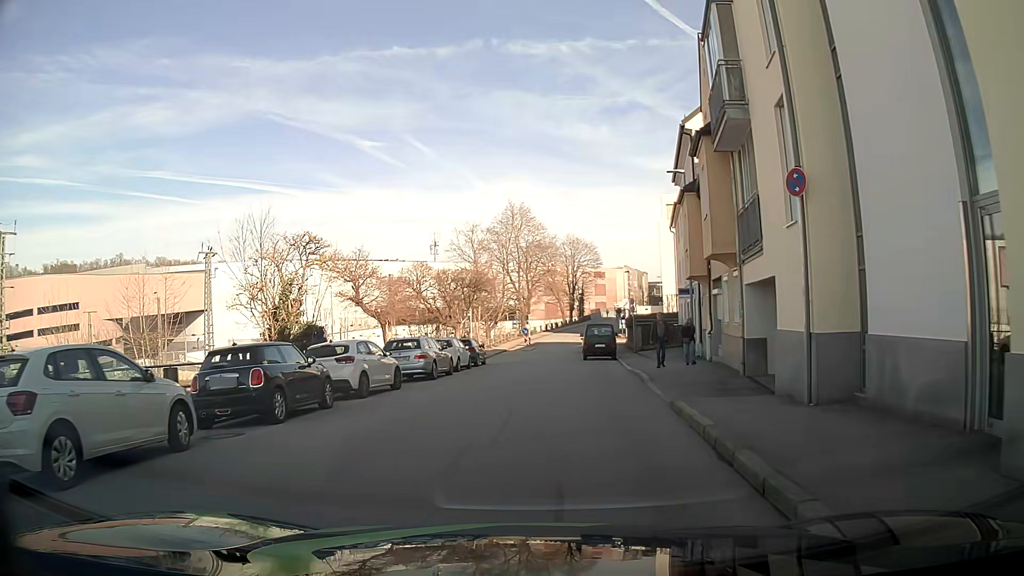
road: residential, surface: asphalt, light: Day
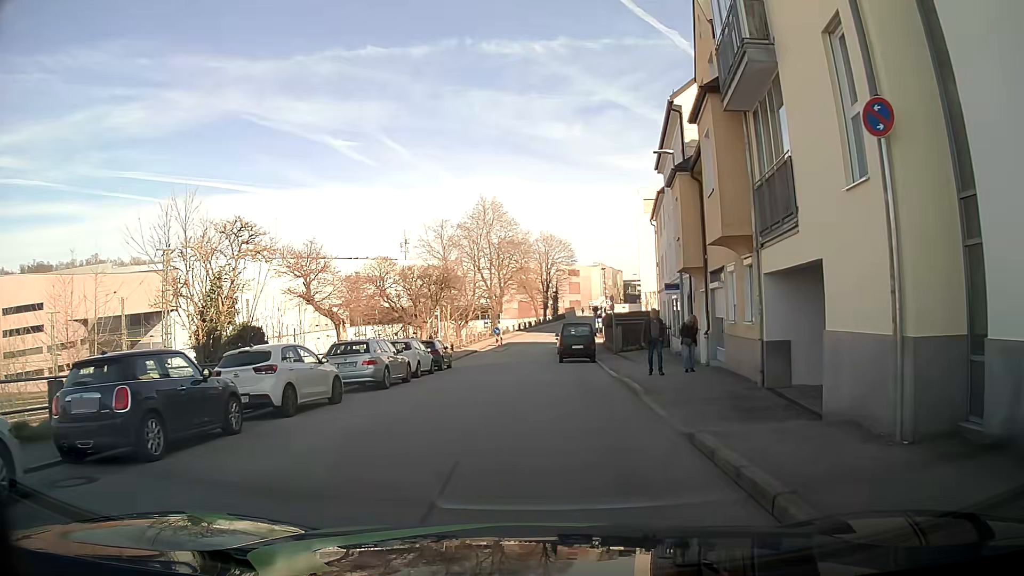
(0.0, +3.3) m; +2°
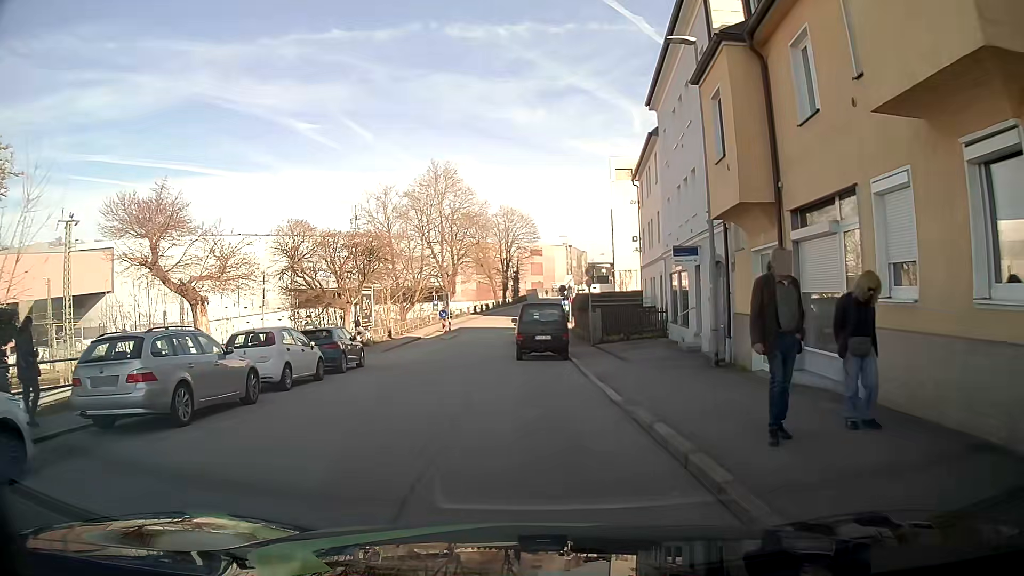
(+0.4, +9.7) m; +4°
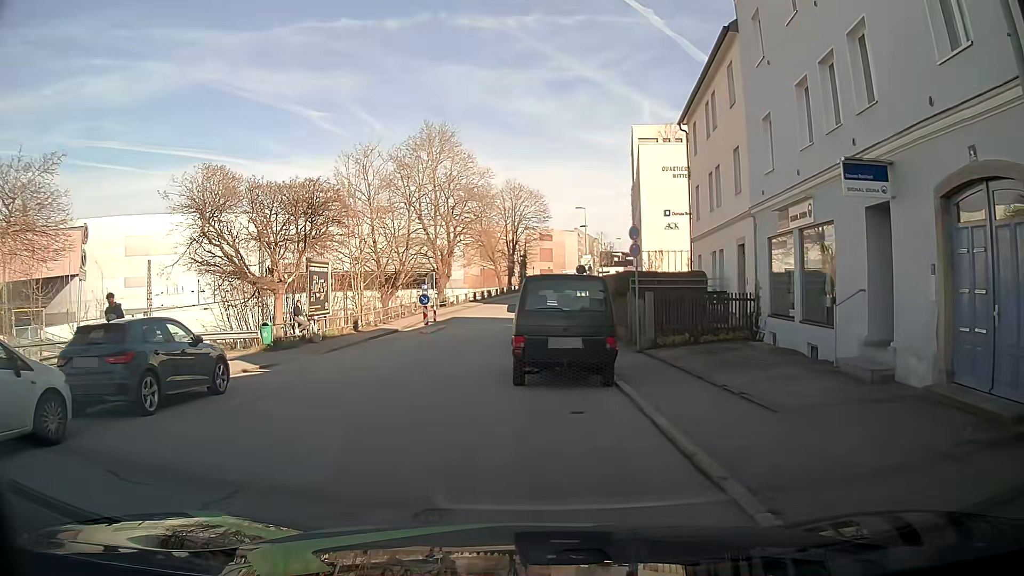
(-0.1, +10.9) m; -1°
